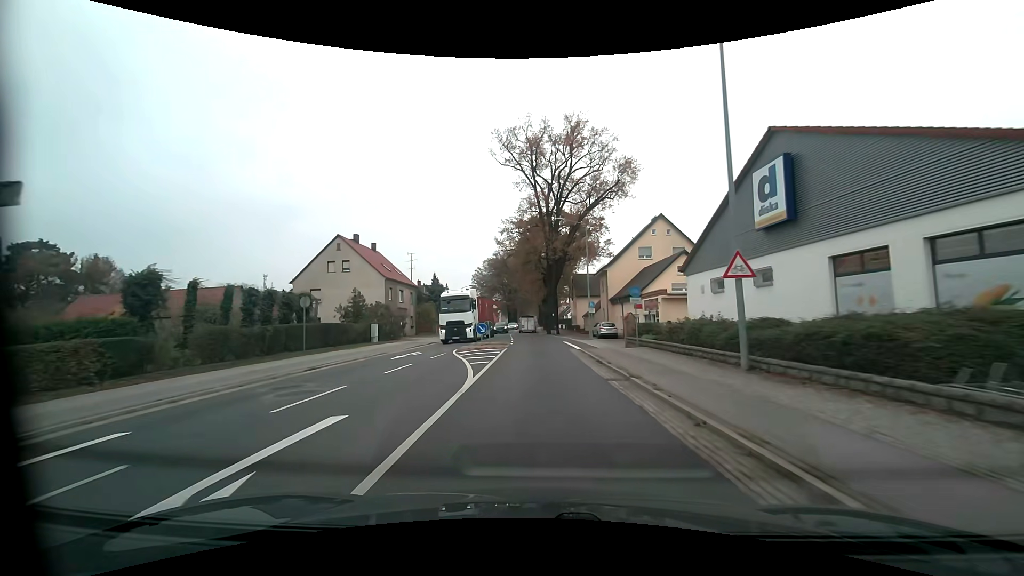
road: primary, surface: asphalt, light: Day
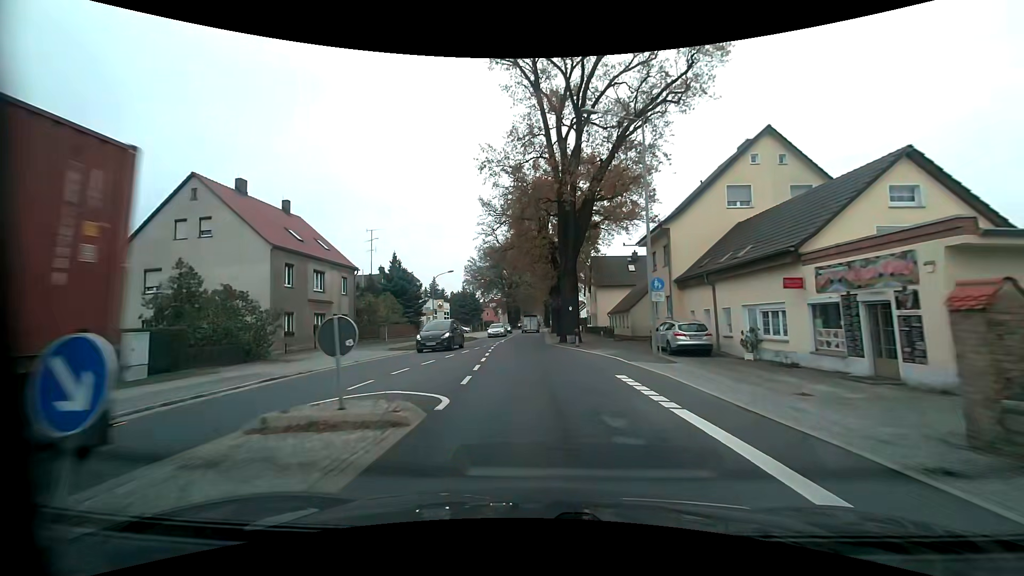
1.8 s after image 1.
(-0.1, +23.5) m; -2°
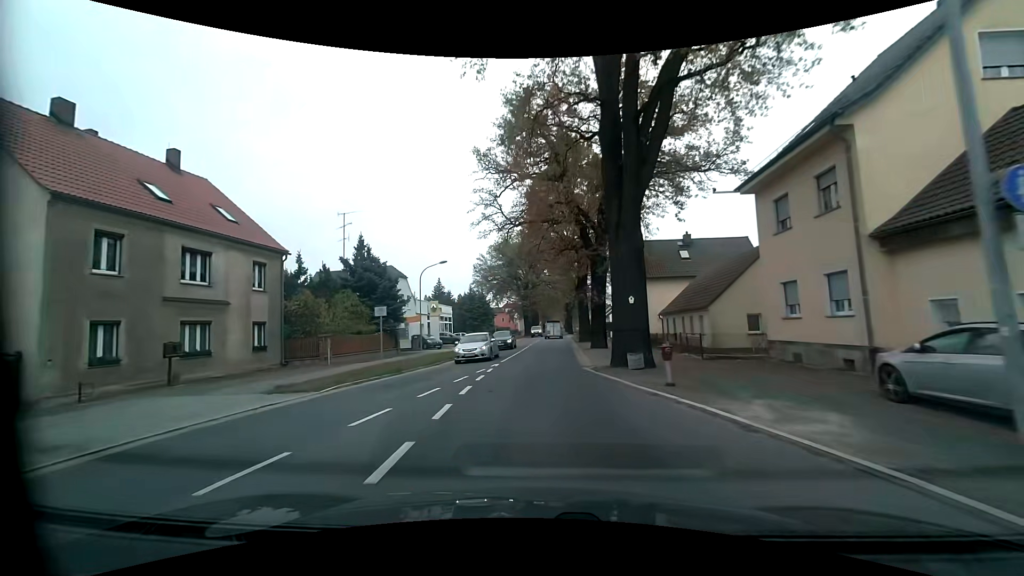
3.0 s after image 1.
(-0.1, +15.3) m; -2°
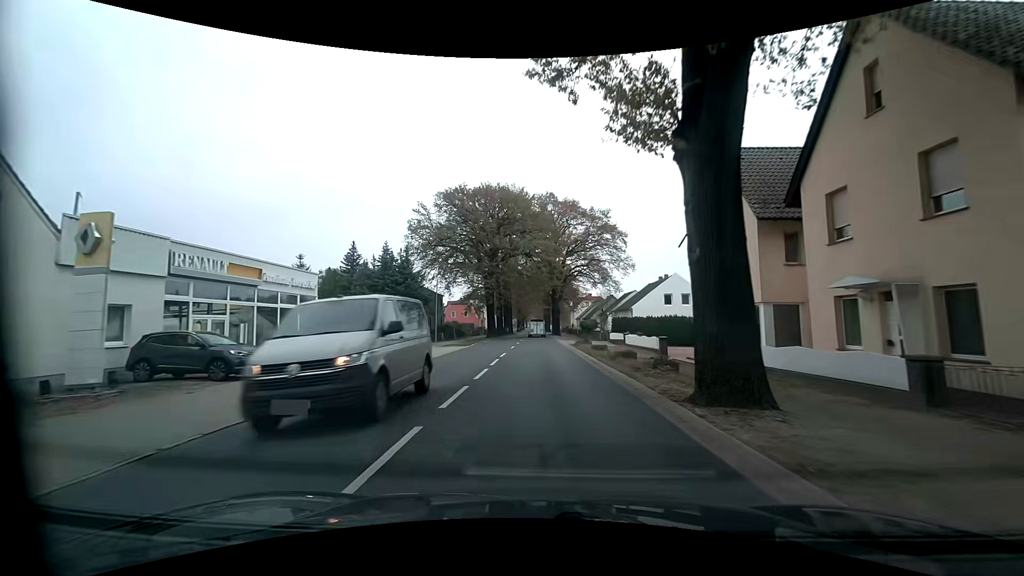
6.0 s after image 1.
(+0.7, +38.5) m; +3°
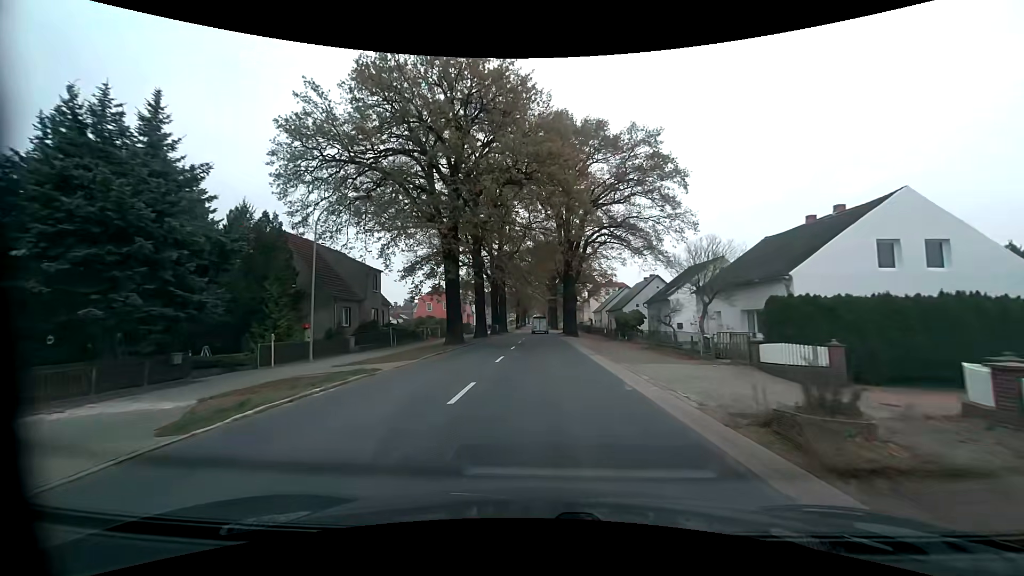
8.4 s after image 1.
(-0.3, +31.2) m; -1°
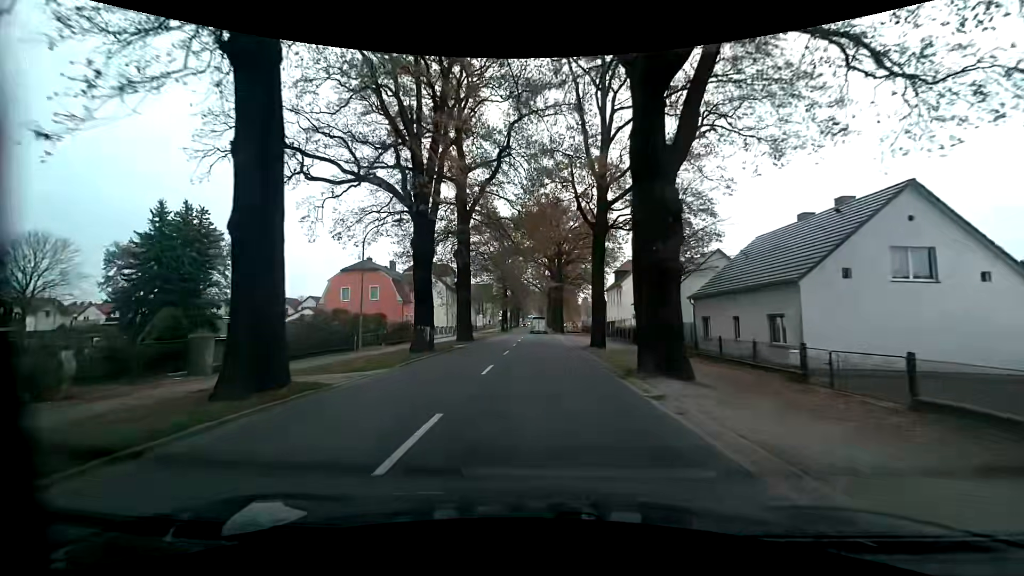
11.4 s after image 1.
(+0.2, +39.8) m; +1°
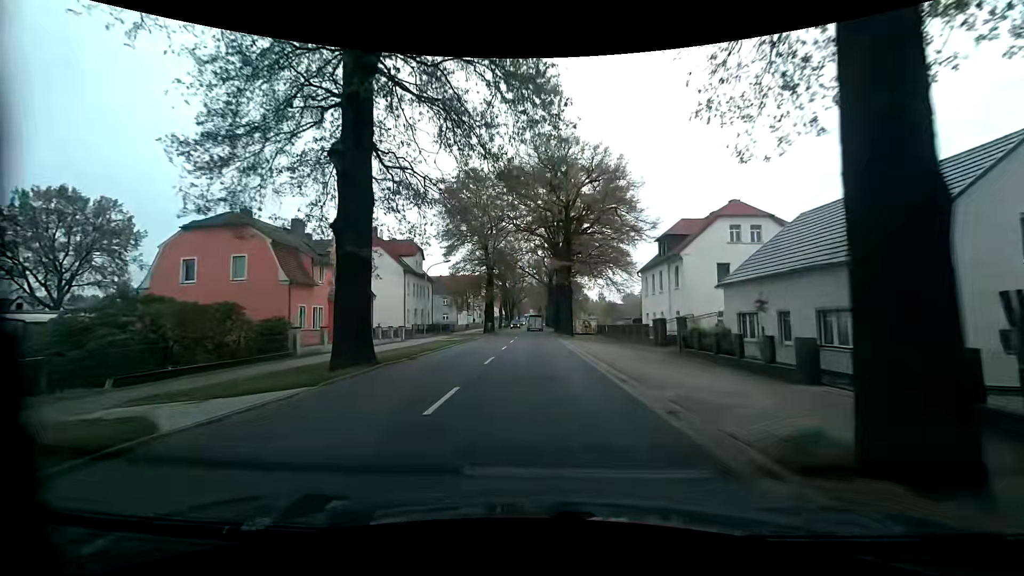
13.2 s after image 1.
(0.0, +24.2) m; 0°
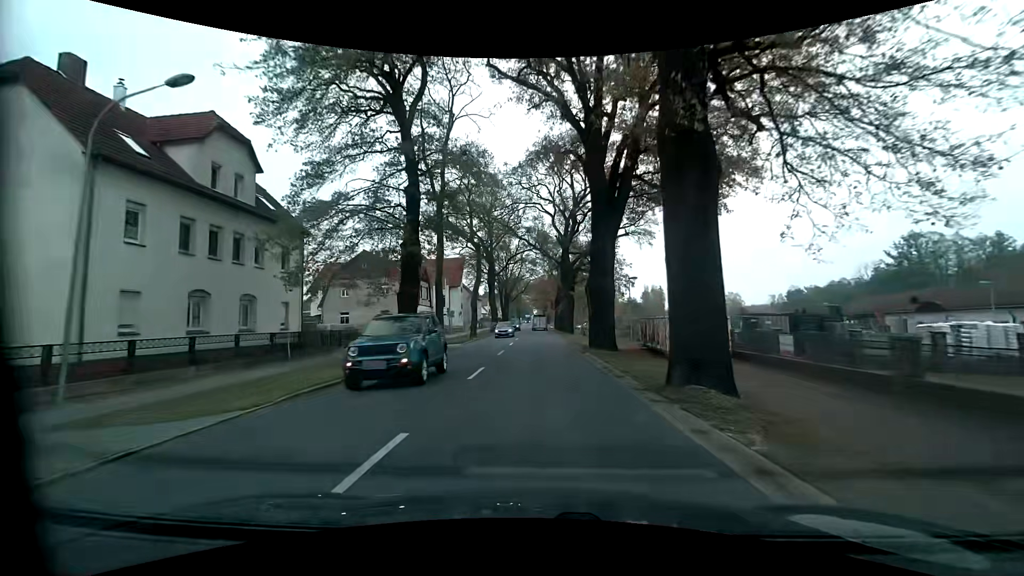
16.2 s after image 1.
(-0.2, +40.1) m; 0°
(0, +10) (0, +20) (0, +30) (0, +40) (0, +50) (0, +60) (0, +70) (0, +80) (-1, +90) (-1, +100) m
